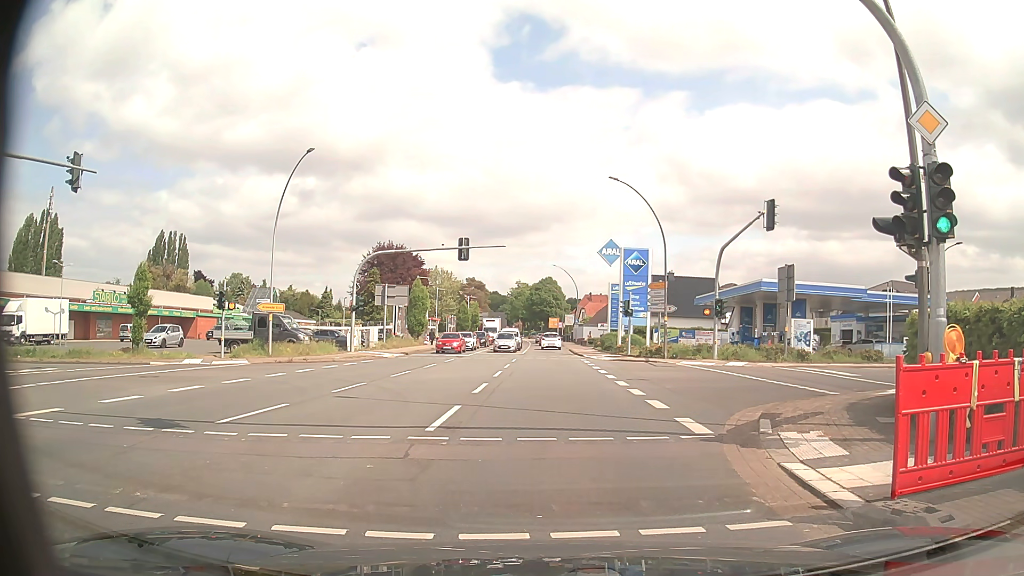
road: primary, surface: asphalt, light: Day
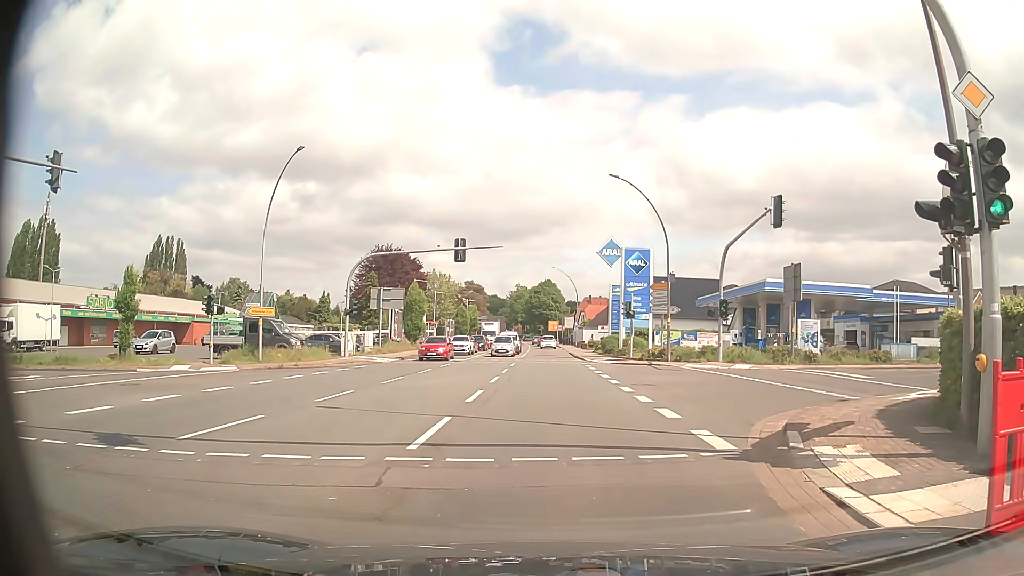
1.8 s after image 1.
(0.0, +1.4) m; 0°
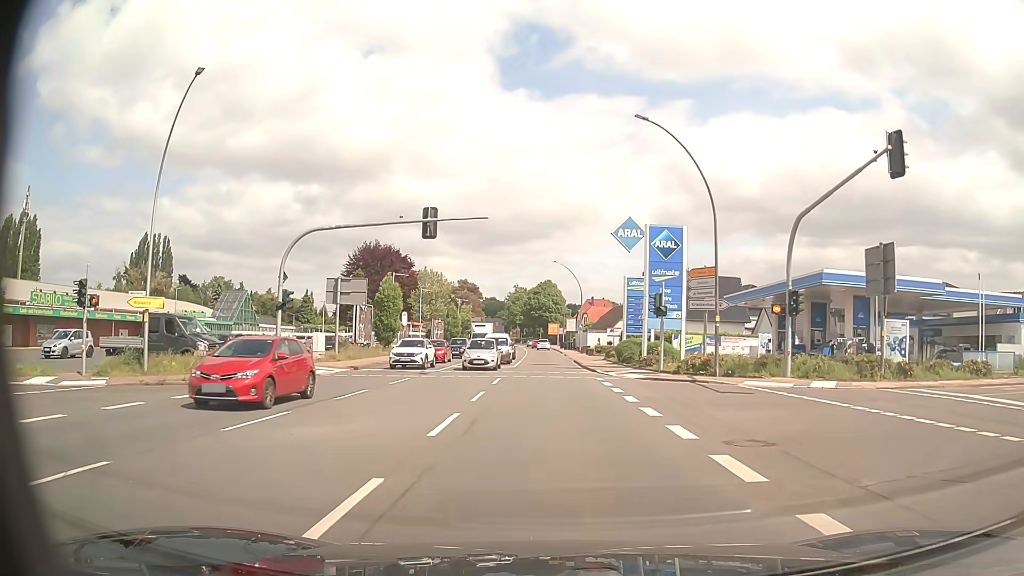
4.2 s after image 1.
(-0.1, +11.1) m; 0°
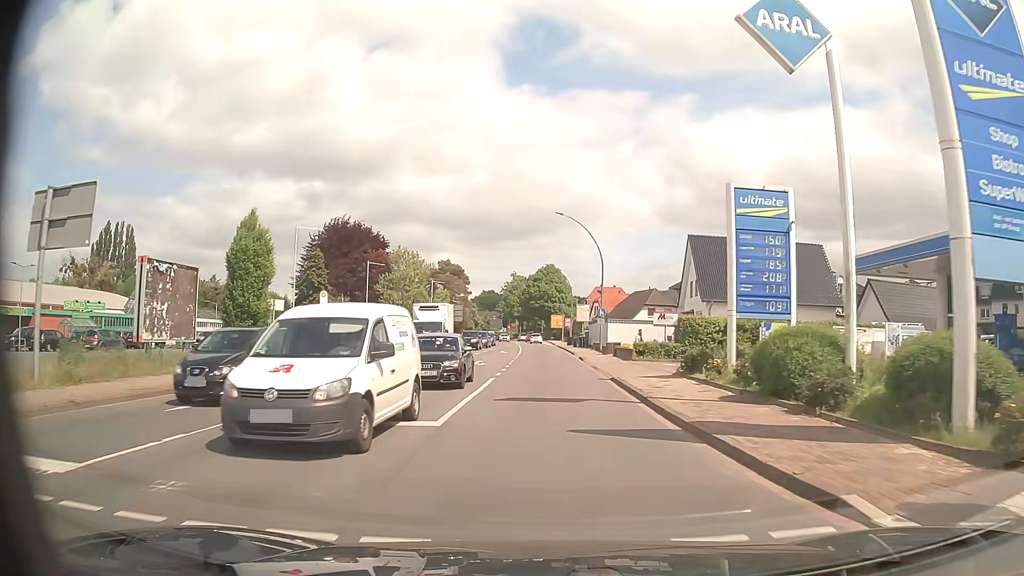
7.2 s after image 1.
(0.0, +26.3) m; 0°
(0, +10) (0, +20) (0, +30) (-1, +40) (-1, +50) (-1, +60) (-1, +70) (-2, +80) (-2, +90) (-3, +100) m
